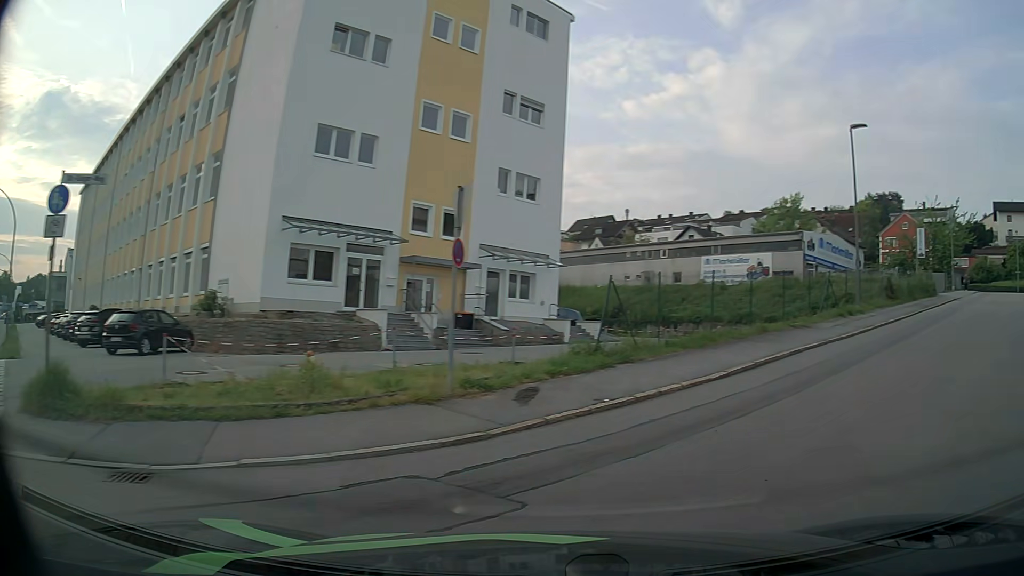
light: Day
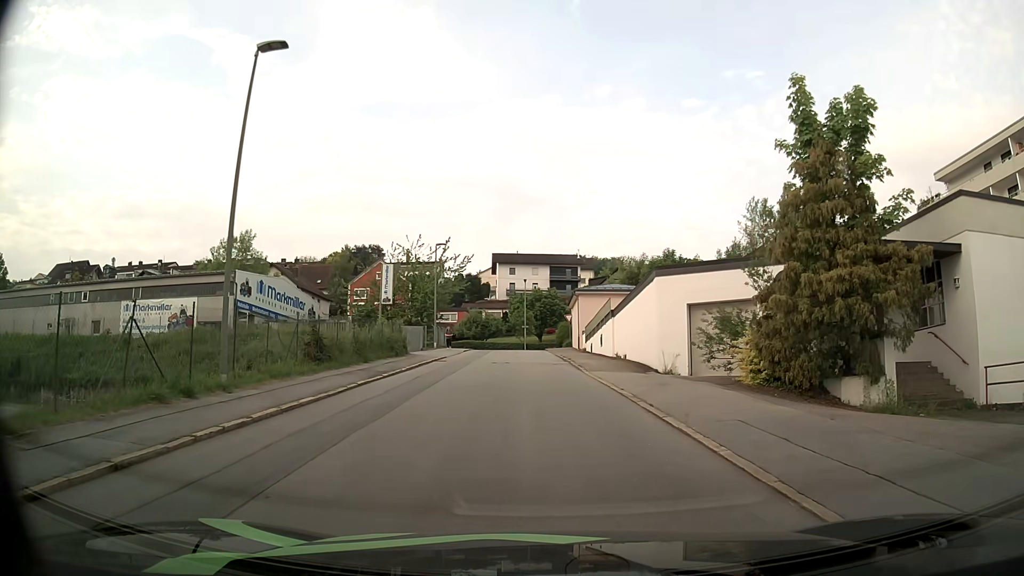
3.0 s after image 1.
(+7.1, +12.1) m; +44°
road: residential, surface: asphalt
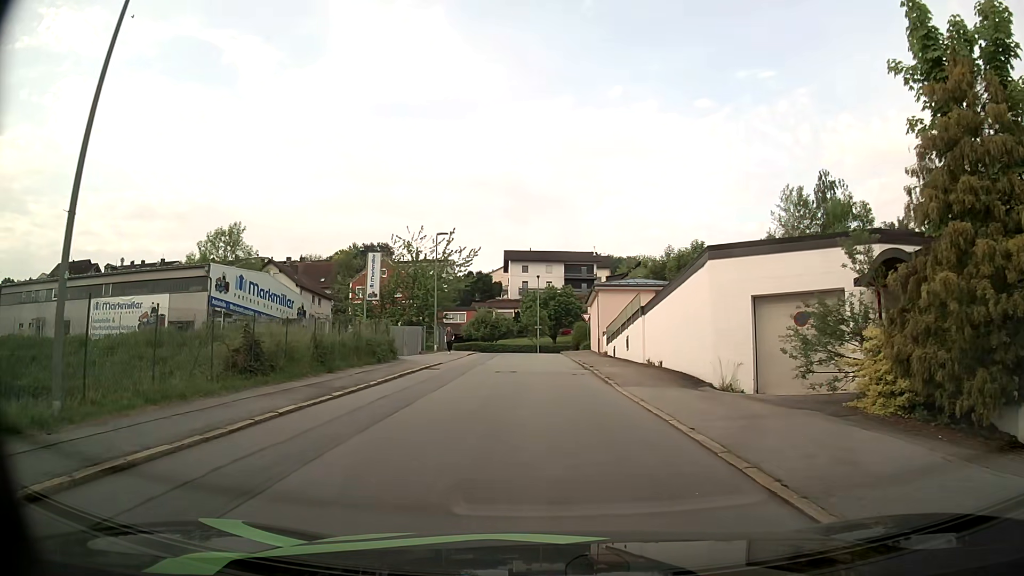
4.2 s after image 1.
(0.0, +6.0) m; -1°
